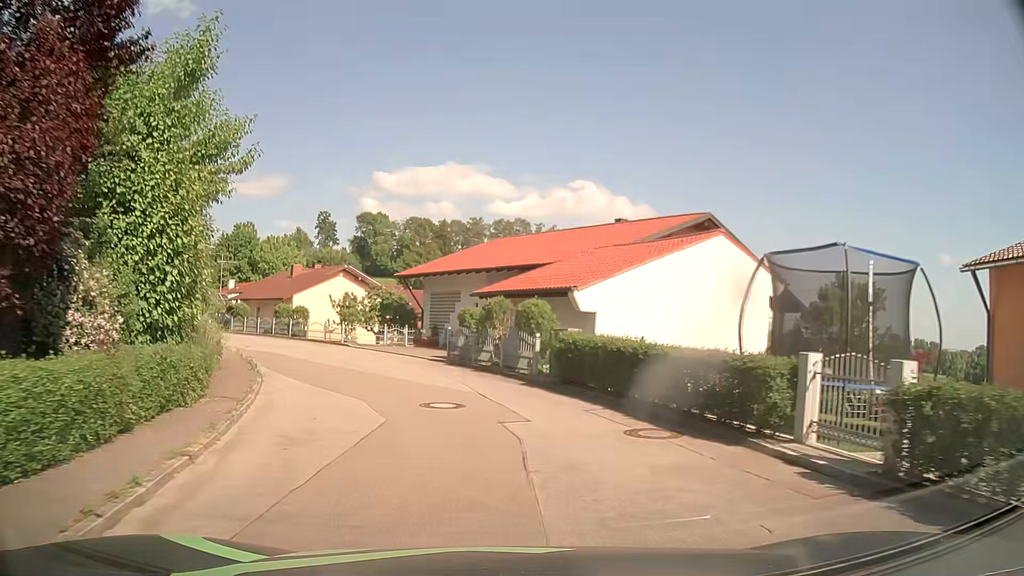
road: residential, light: Day
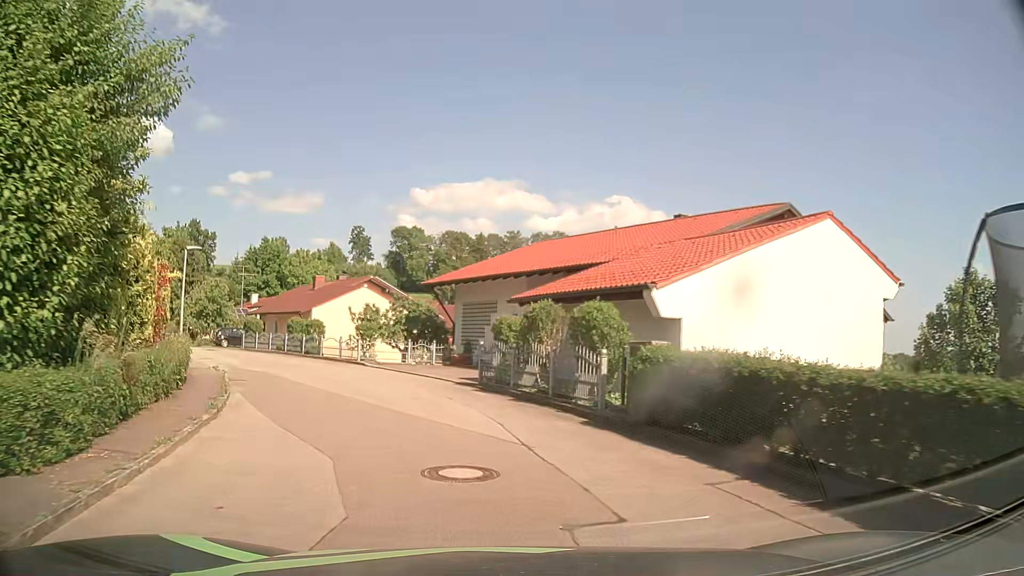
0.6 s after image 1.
(-0.1, +4.8) m; -3°
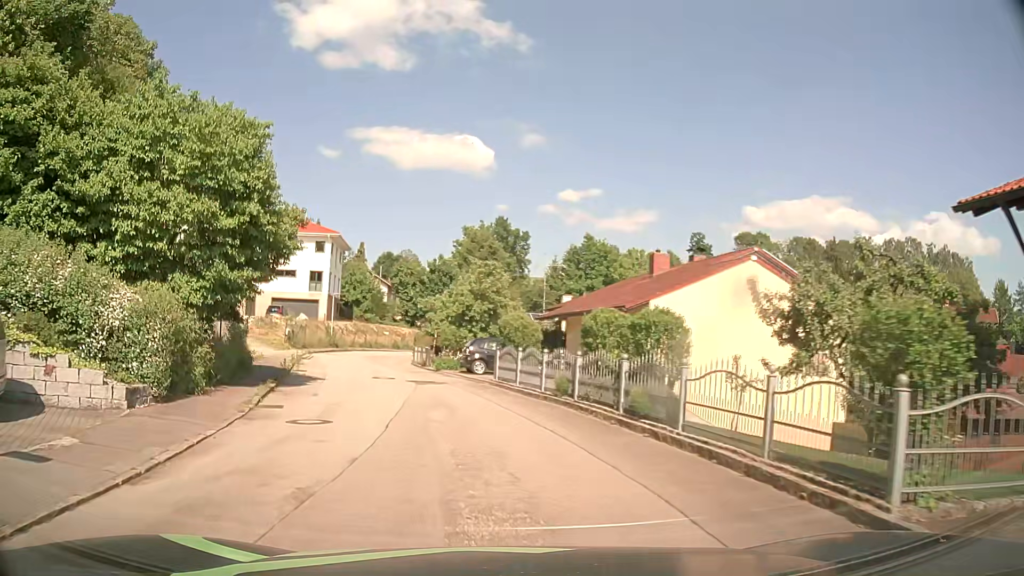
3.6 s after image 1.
(-5.5, +22.4) m; -28°
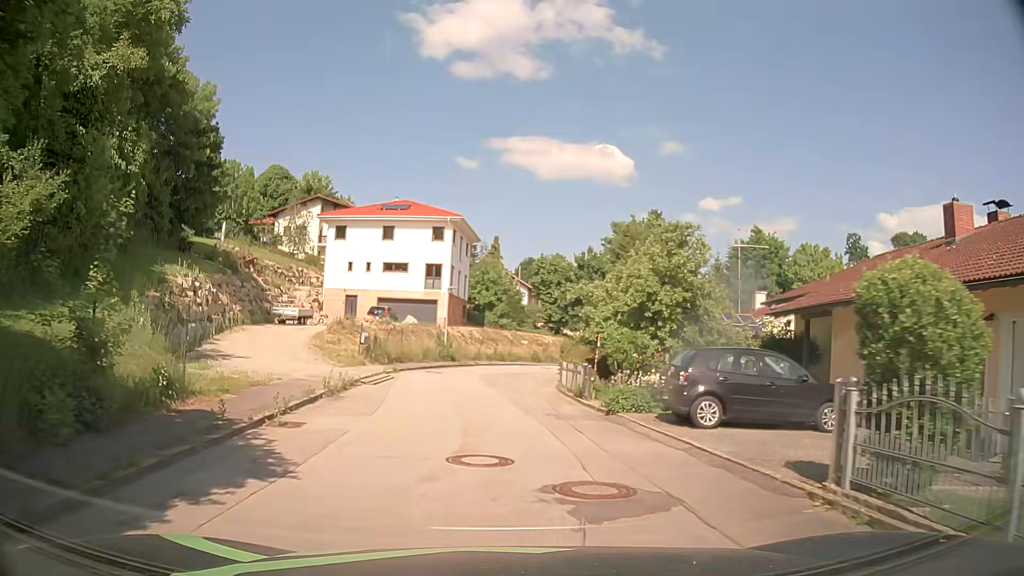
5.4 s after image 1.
(-1.6, +14.3) m; -12°
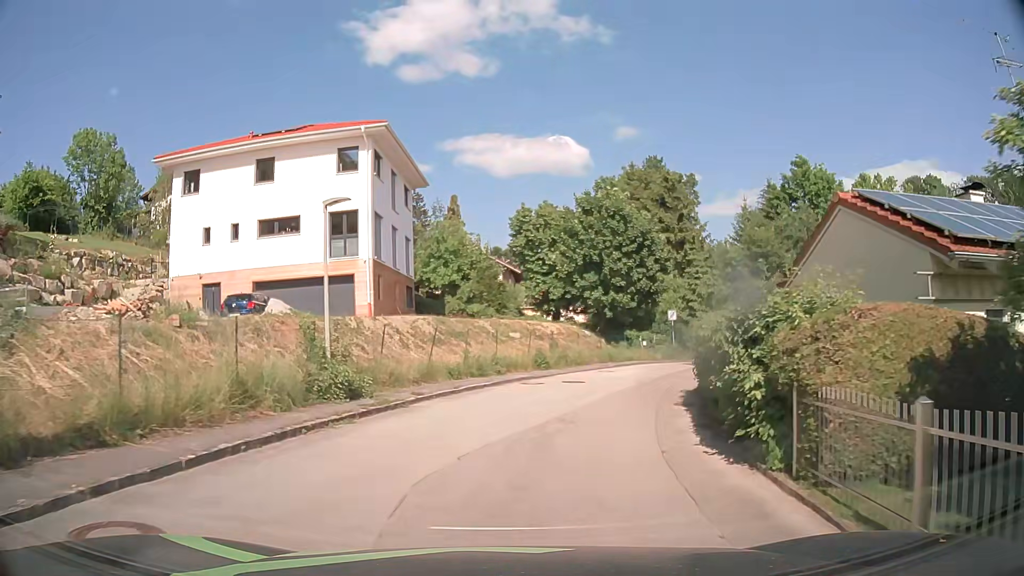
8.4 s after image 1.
(-0.4, +24.1) m; +3°
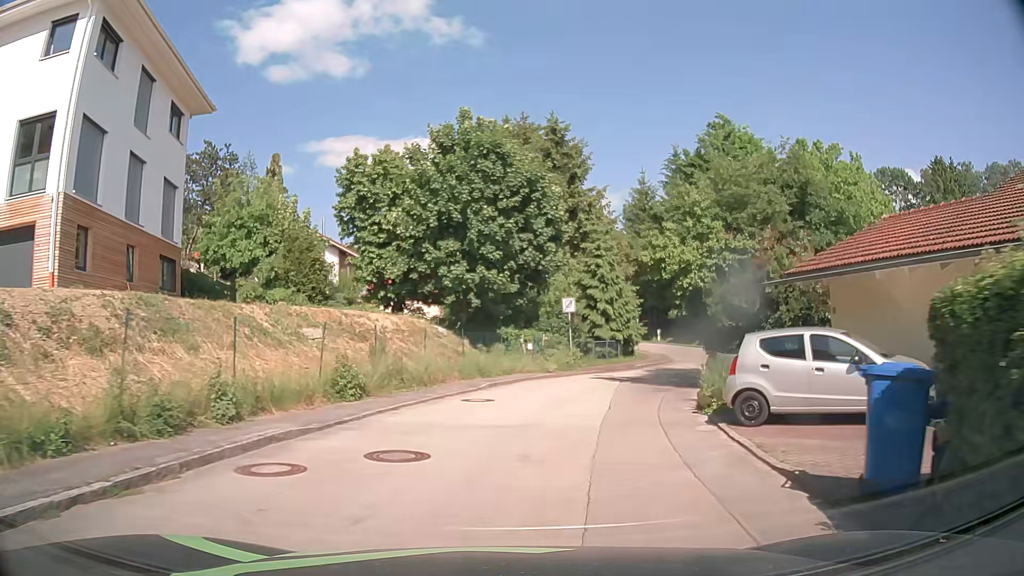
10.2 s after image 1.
(+1.3, +14.4) m; +11°
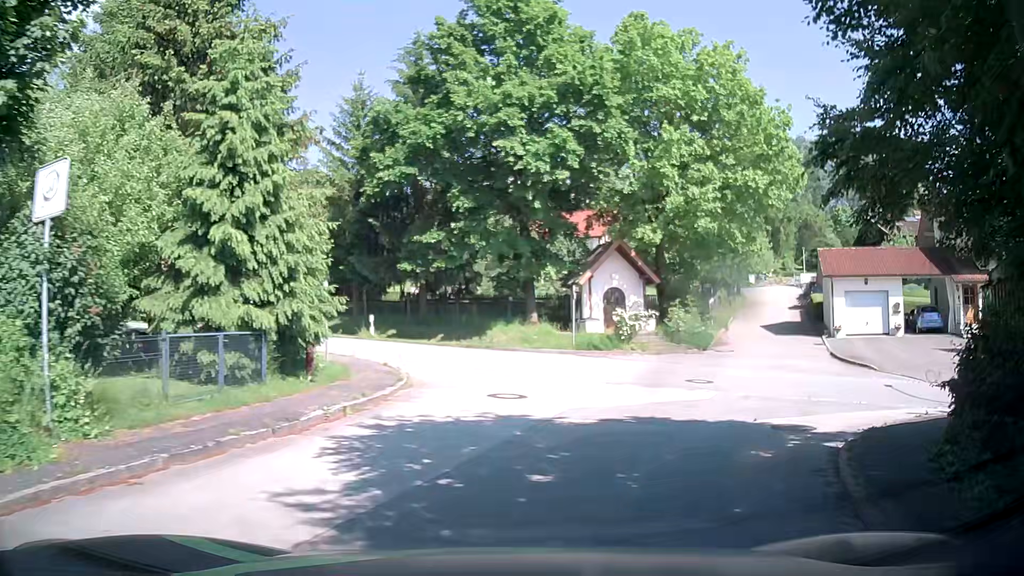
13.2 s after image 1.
(+4.2, +22.7) m; +25°
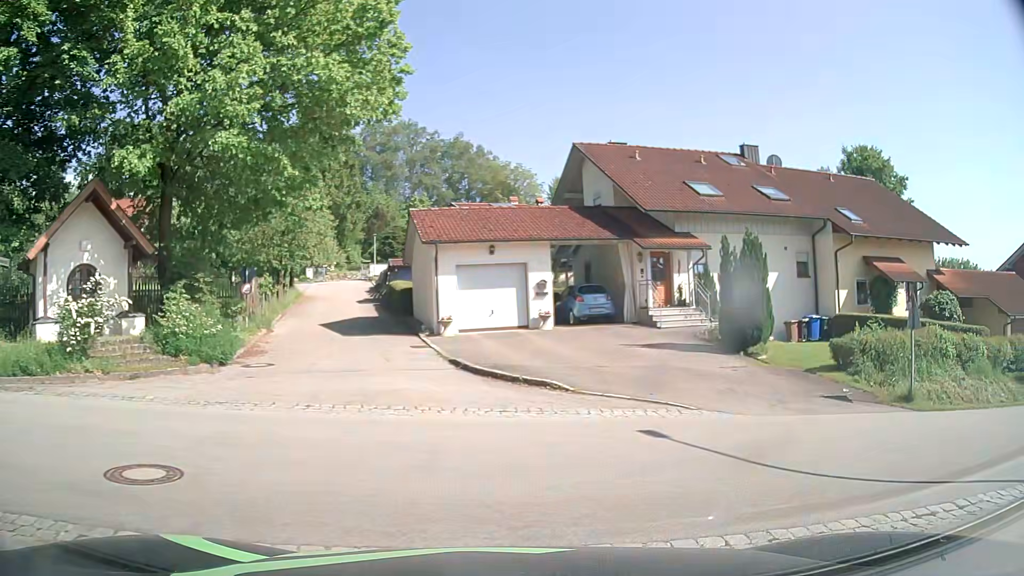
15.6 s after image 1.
(+3.3, +11.5) m; +38°
